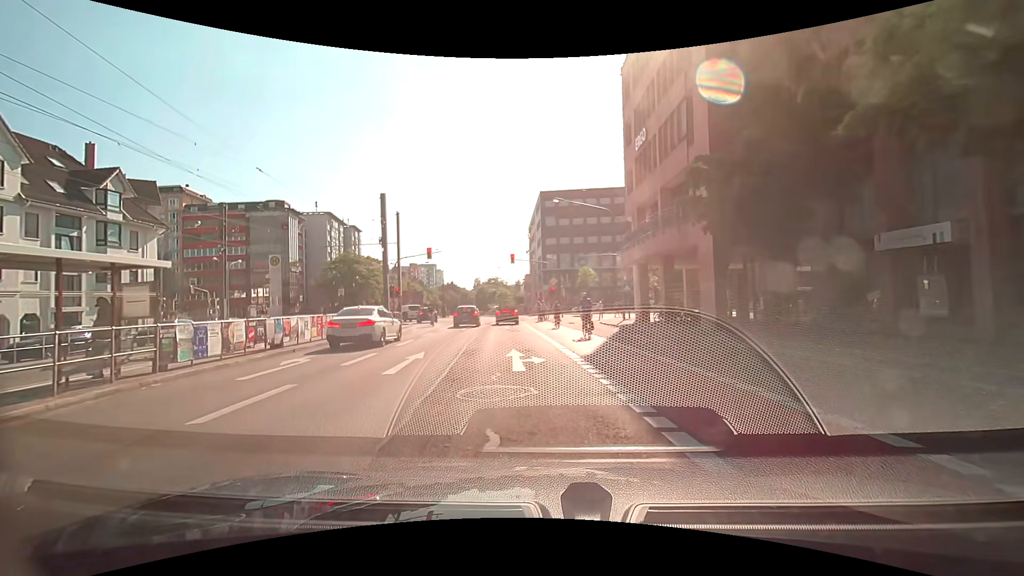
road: secondary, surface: asphalt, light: Day
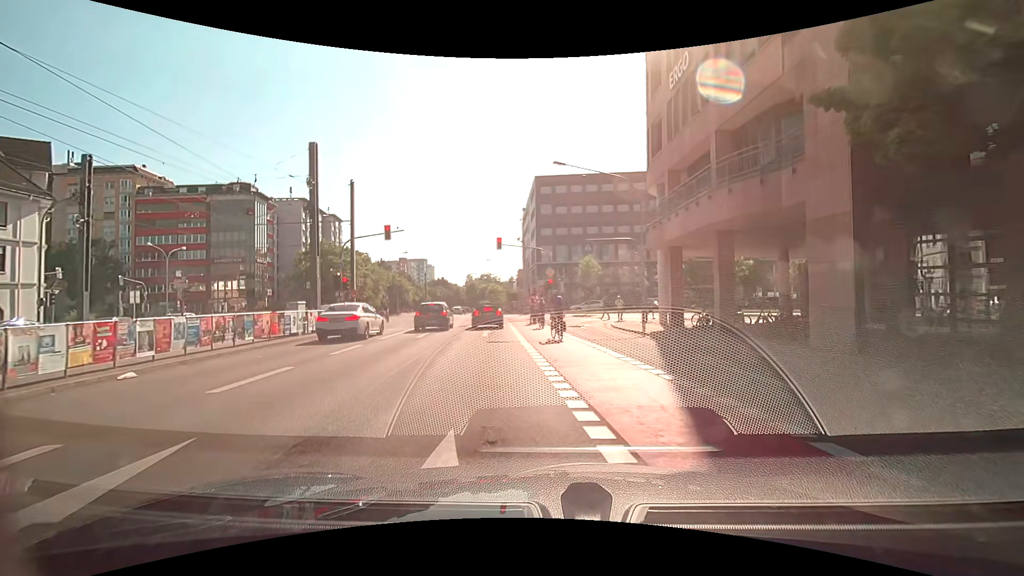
(0.0, +9.8) m; +1°
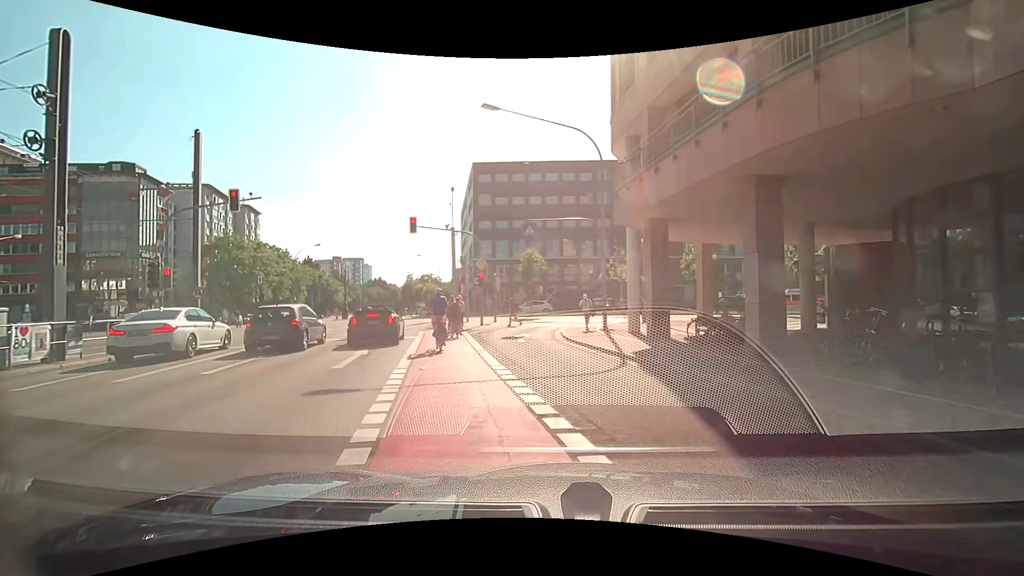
(+0.6, +9.2) m; +6°
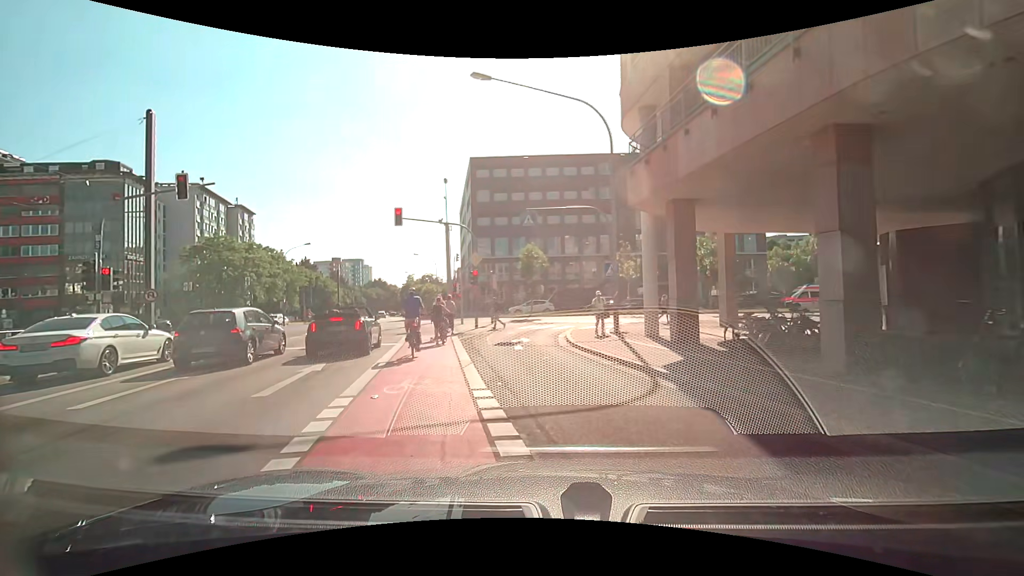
(0.0, +3.0) m; -1°
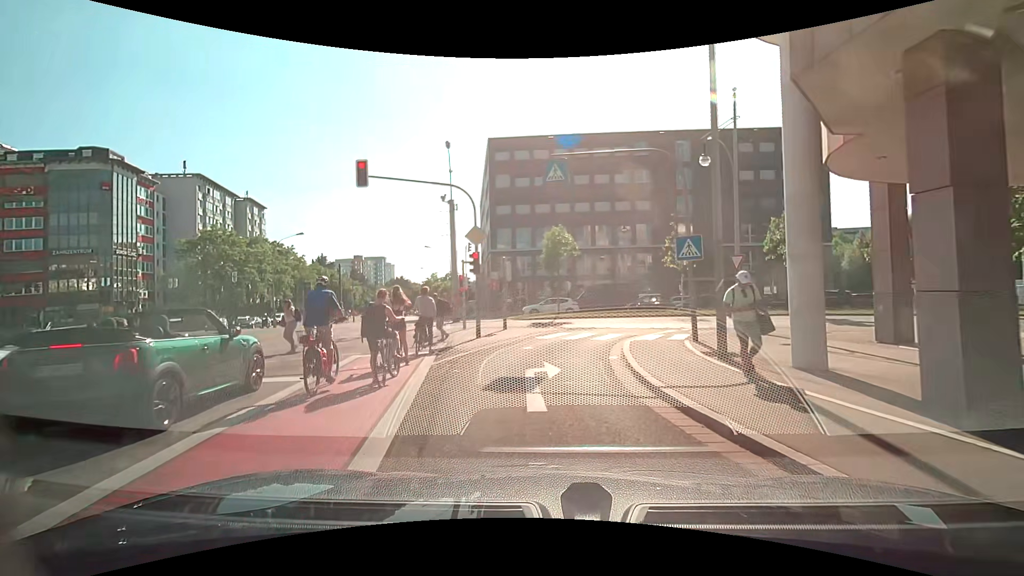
(-0.2, +8.6) m; -3°
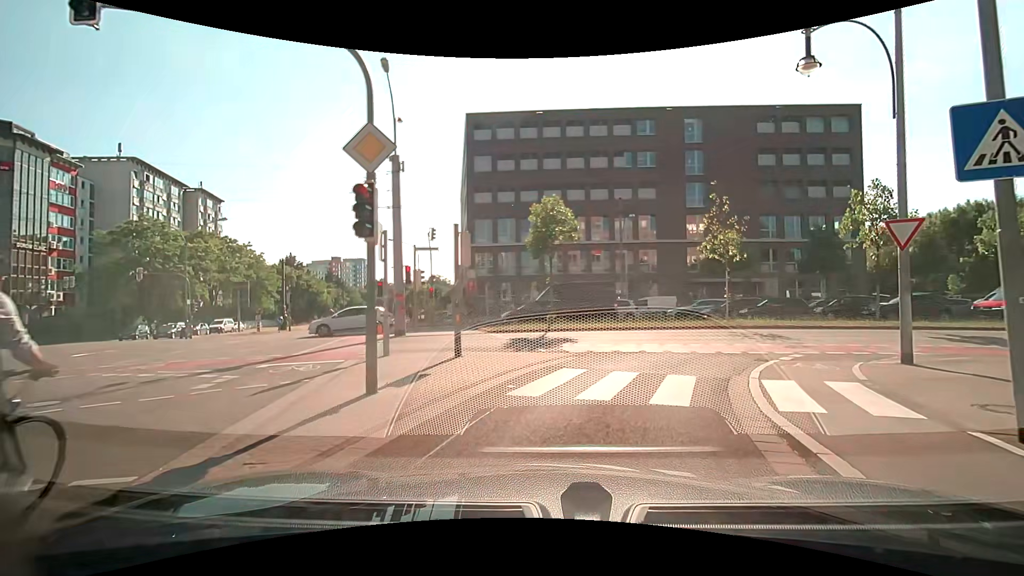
(0.0, +10.4) m; +2°
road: secondary_link
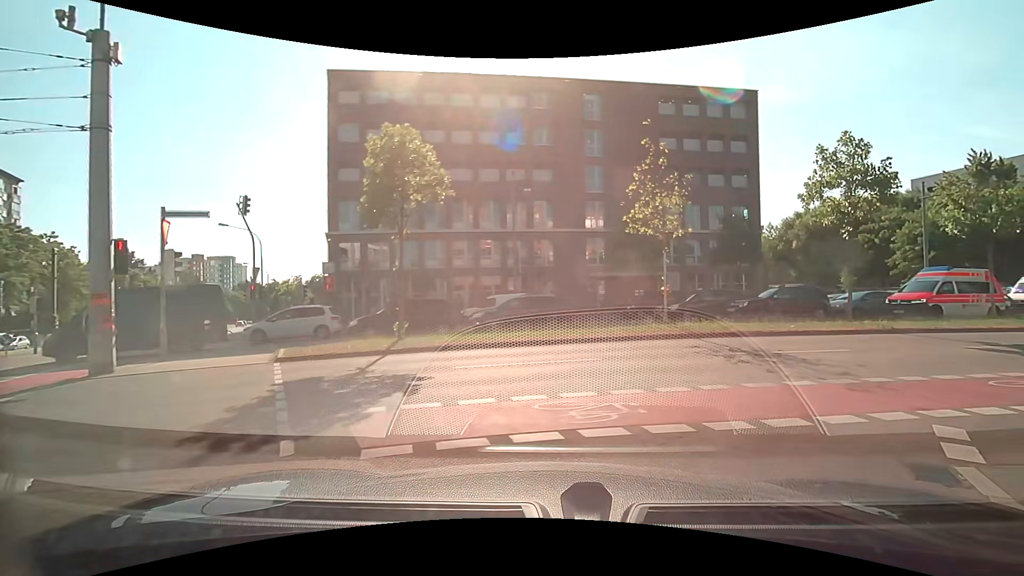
(+1.1, +9.0) m; +12°
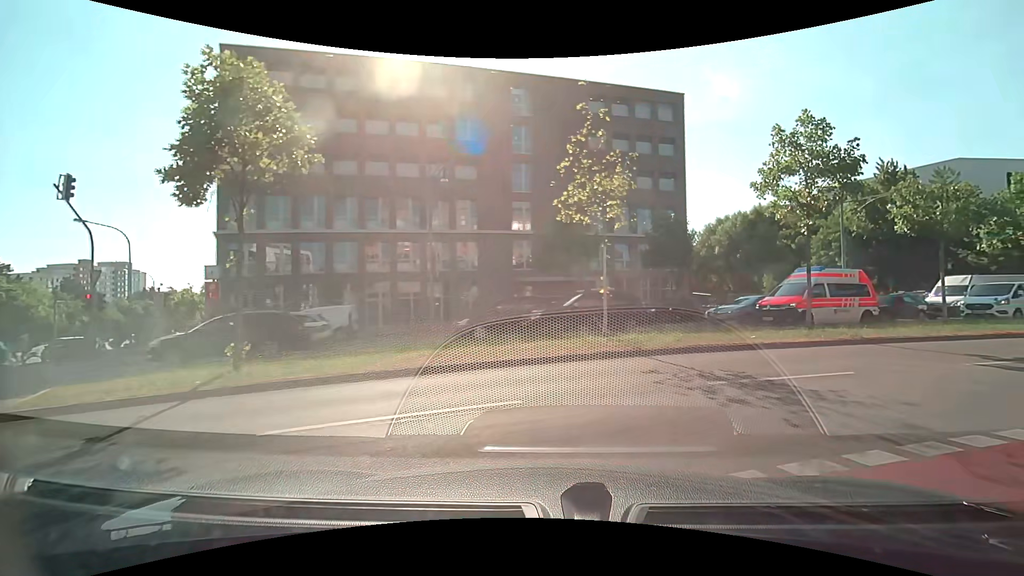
(+0.3, +3.9) m; +9°
(+5, +8) (+13, +13) (+23, +17) (+32, +21) (+41, +25) (+50, +29) (+60, +32) (+69, +34) (+79, +36) (+89, +38) m
